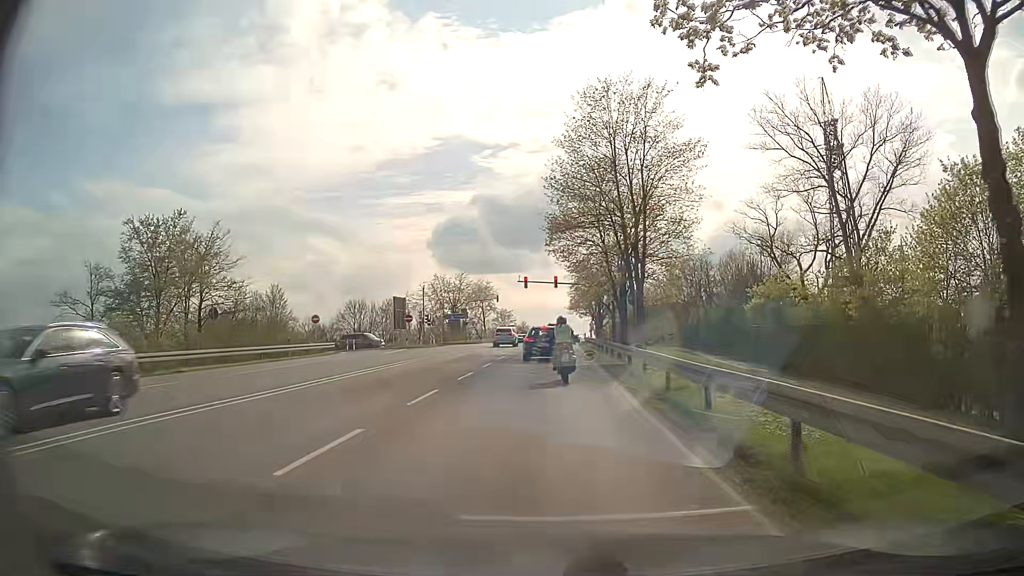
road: secondary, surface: asphalt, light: Day
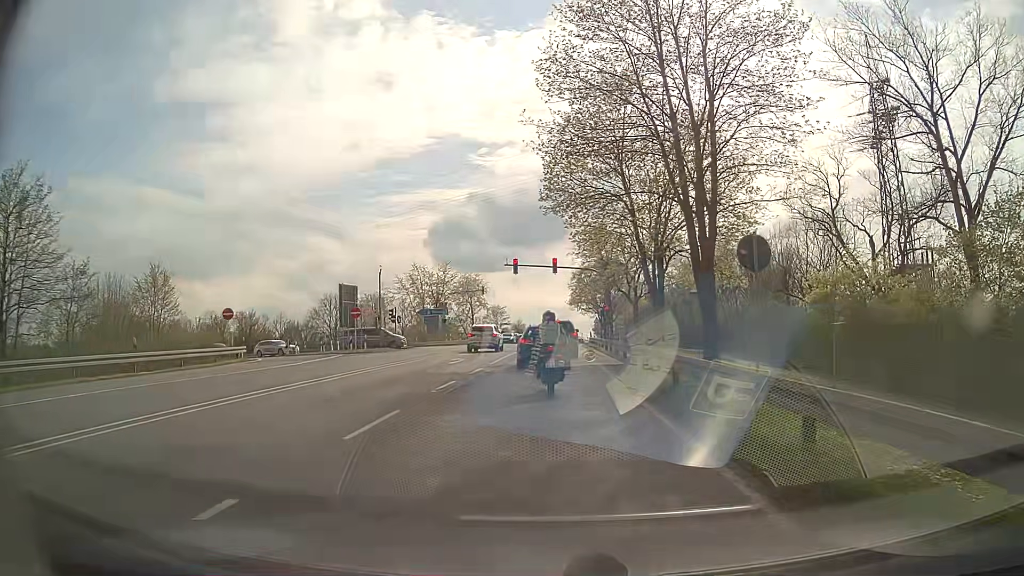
(+0.1, +15.7) m; +1°
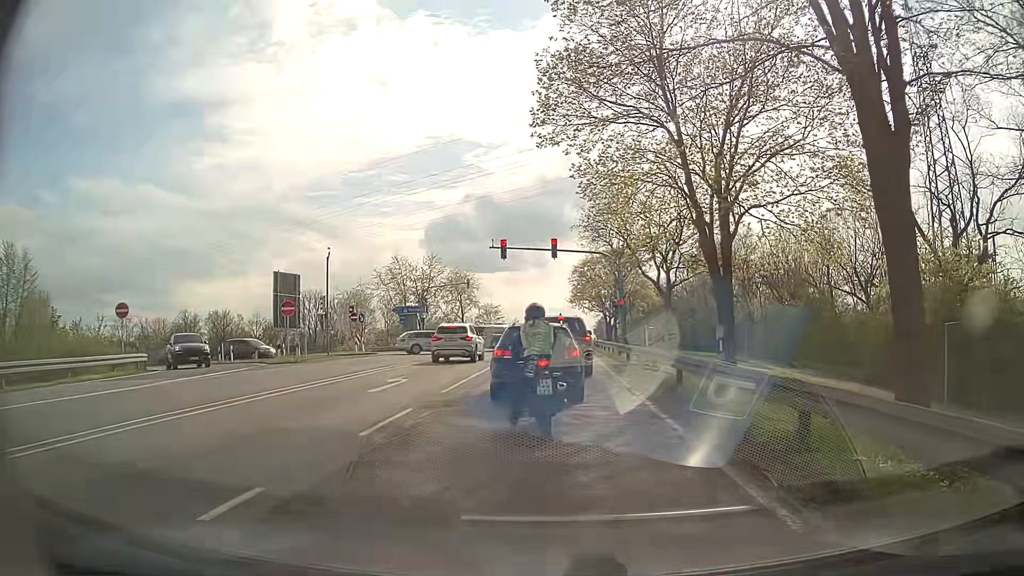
(0.0, +11.1) m; -1°
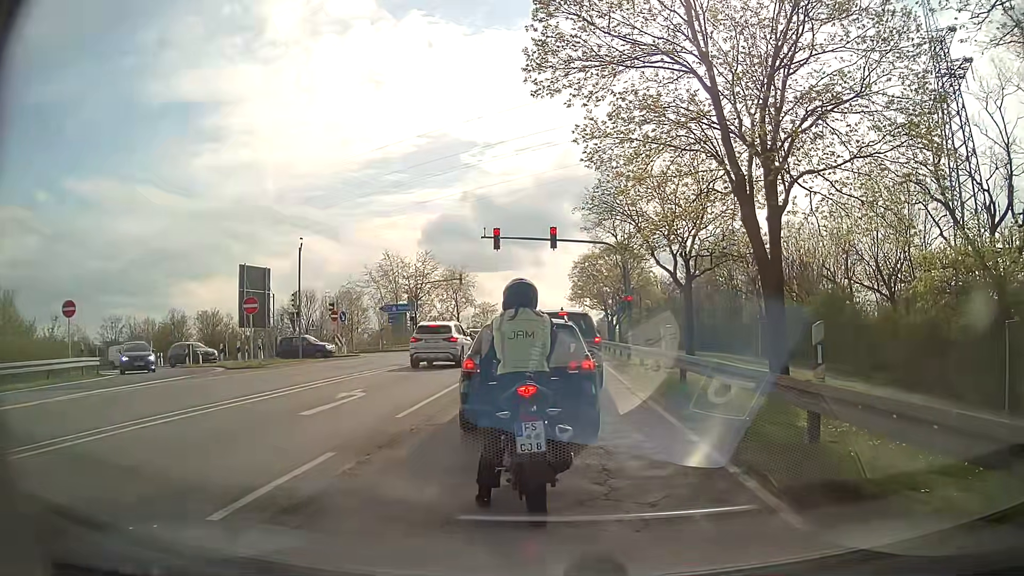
(+0.1, +4.0) m; +2°
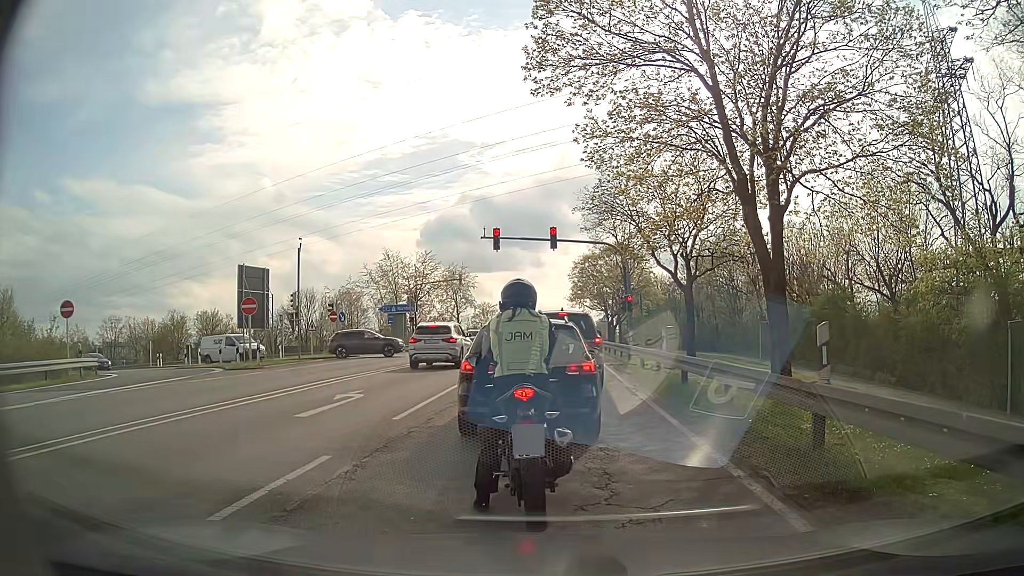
(0.0, +0.2) m; 0°
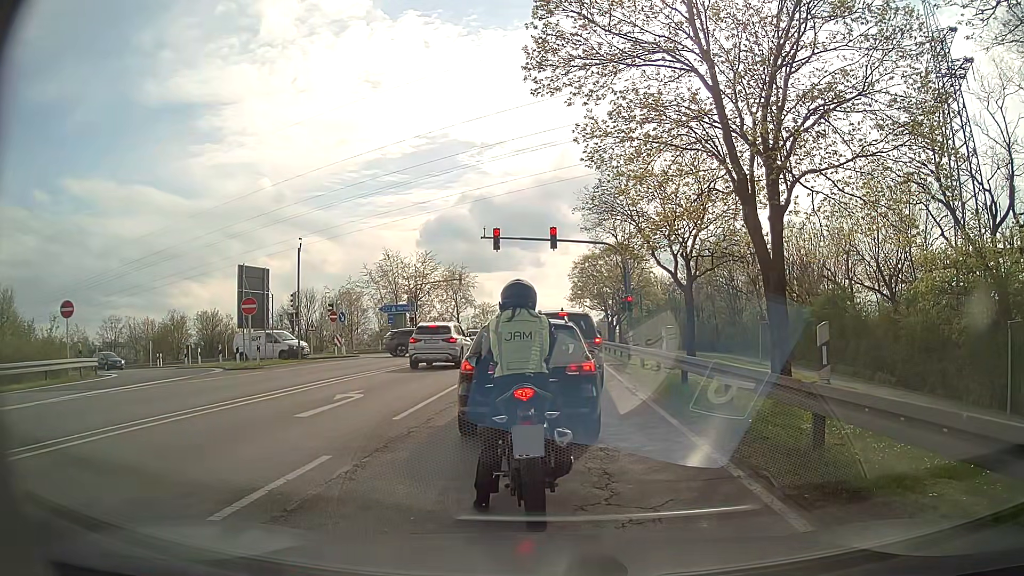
(0.0, 0.0) m; 0°
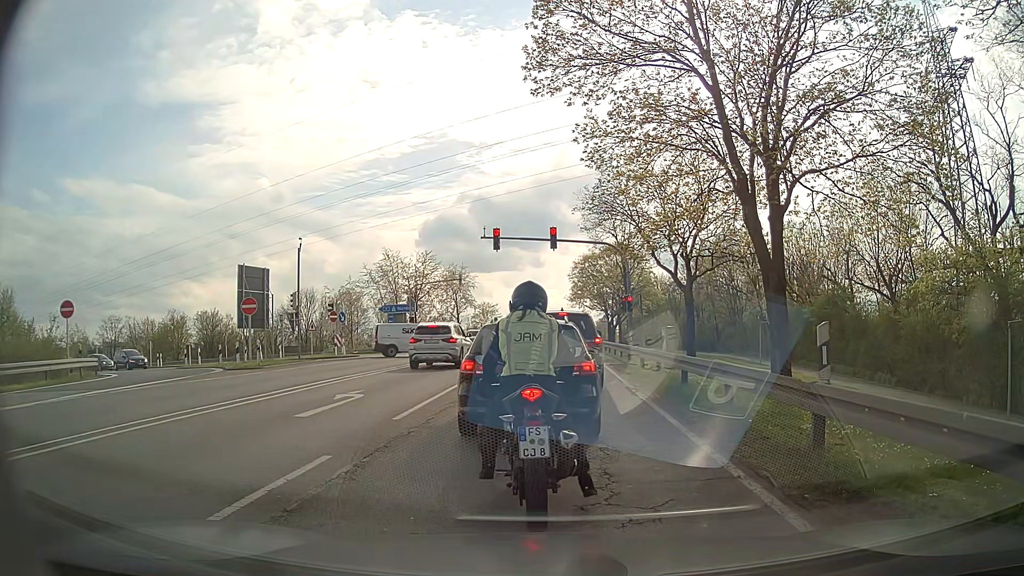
(0.0, 0.0) m; 0°
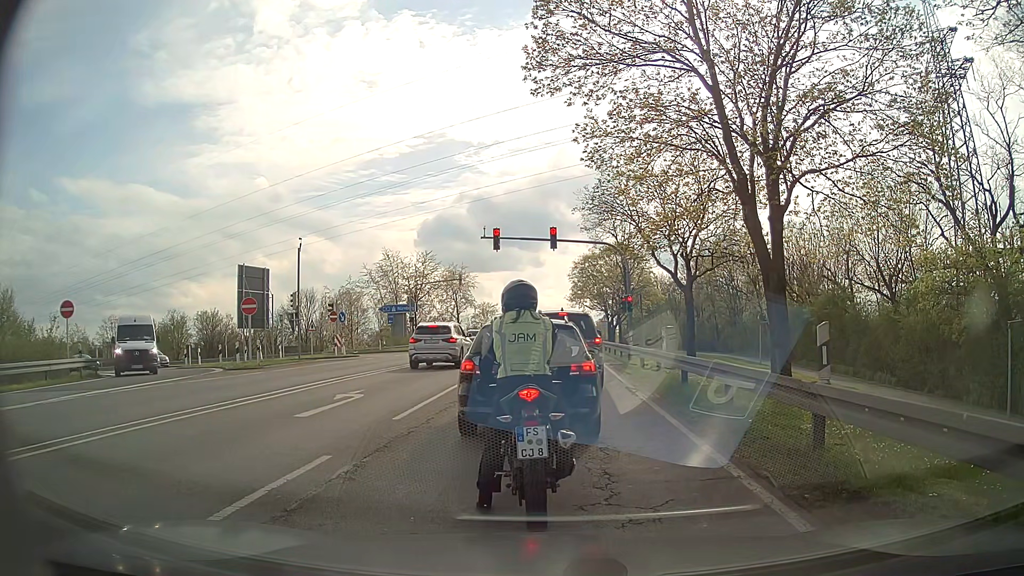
(0.0, 0.0) m; 0°
(0, +10) (0, +20) (-1, +30) (-1, +40) (-1, +50) (-1, +60) (0, +70) (0, +80) (0, +90) (+1, +100) m
